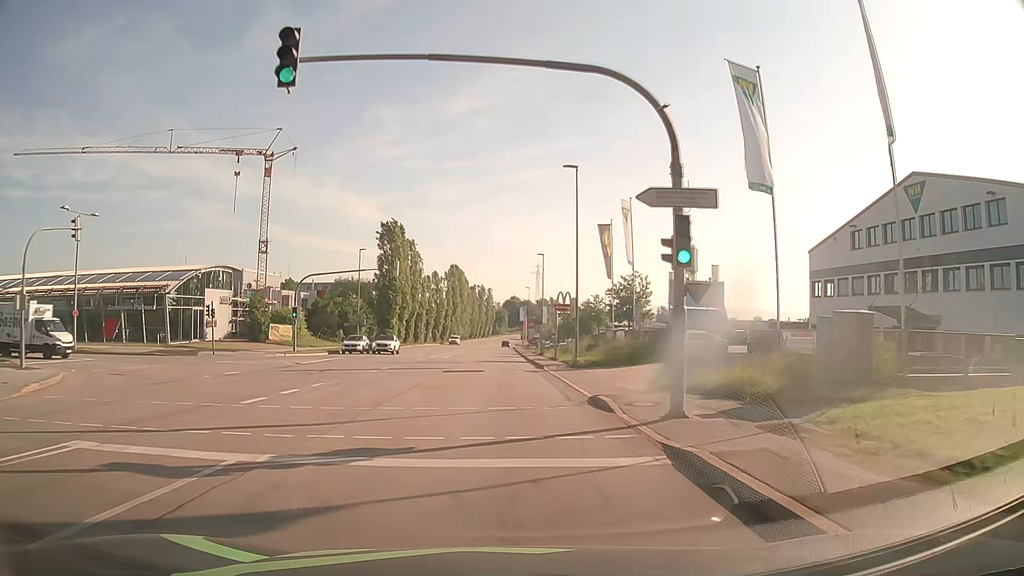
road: secondary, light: Day
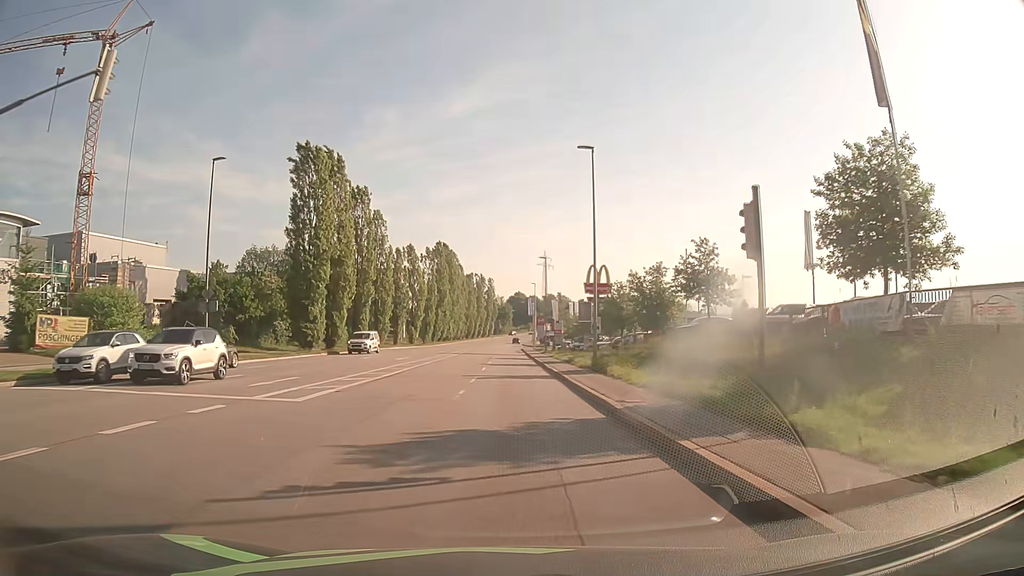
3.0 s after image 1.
(-0.1, +38.3) m; 0°
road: tertiary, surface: asphalt
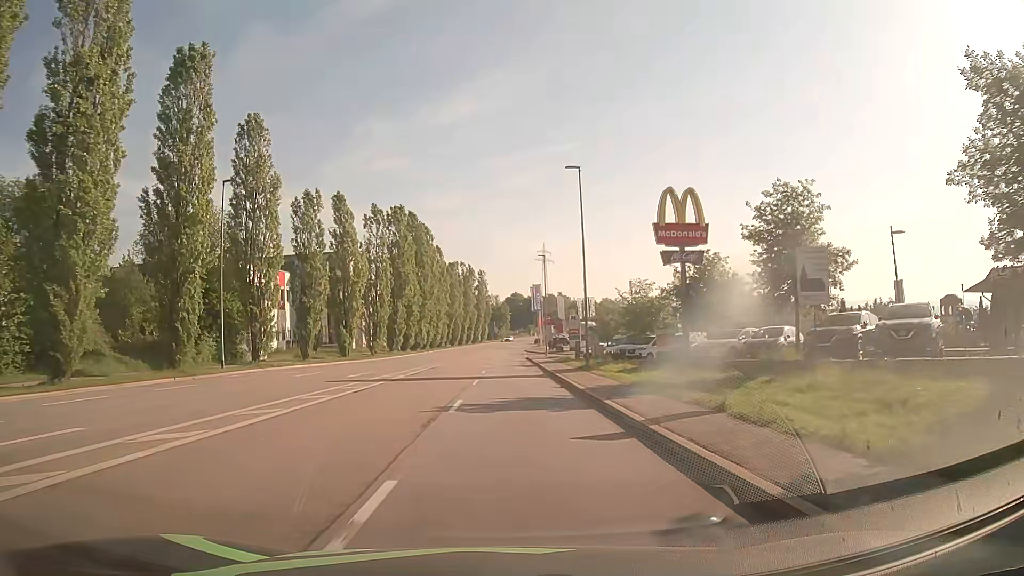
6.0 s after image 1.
(-0.3, +38.3) m; 0°
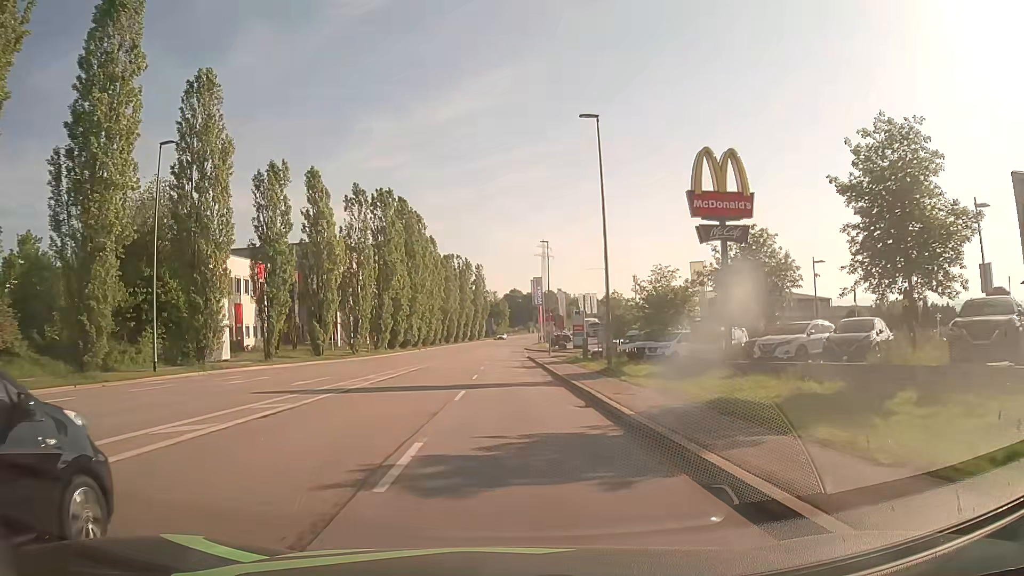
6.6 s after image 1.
(0.0, +7.6) m; 0°
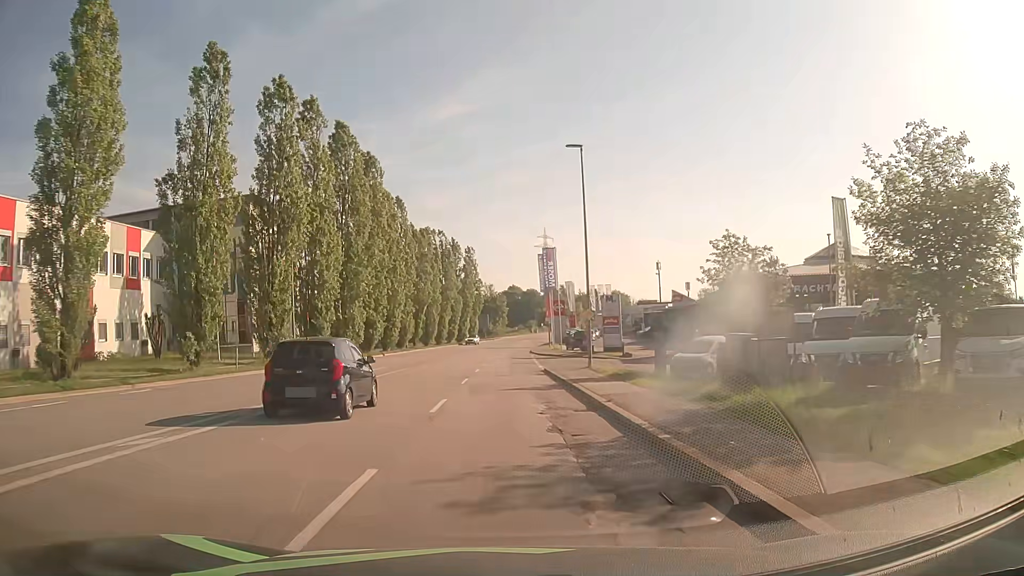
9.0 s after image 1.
(+0.1, +30.4) m; 0°
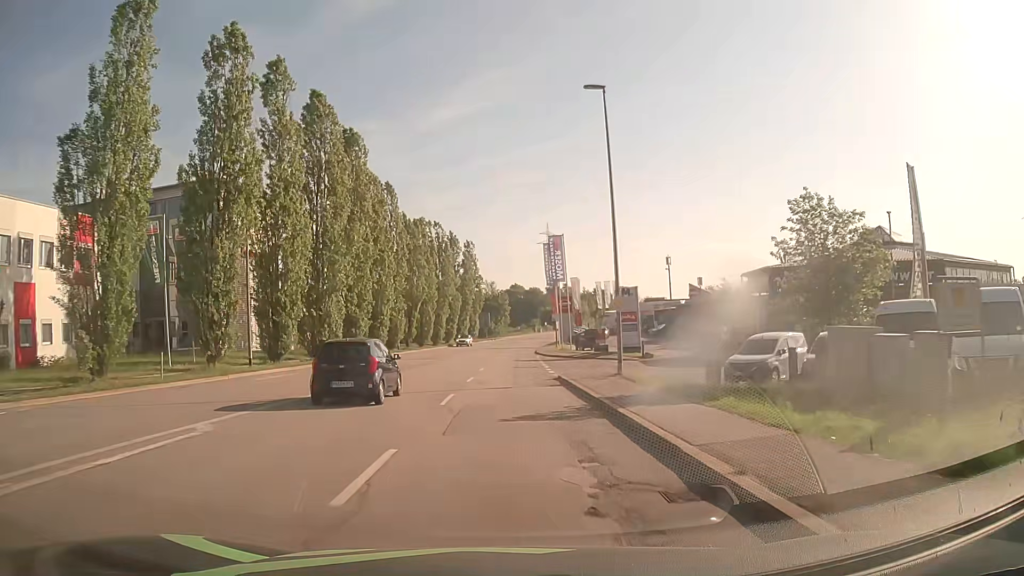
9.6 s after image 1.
(0.0, +7.6) m; 0°
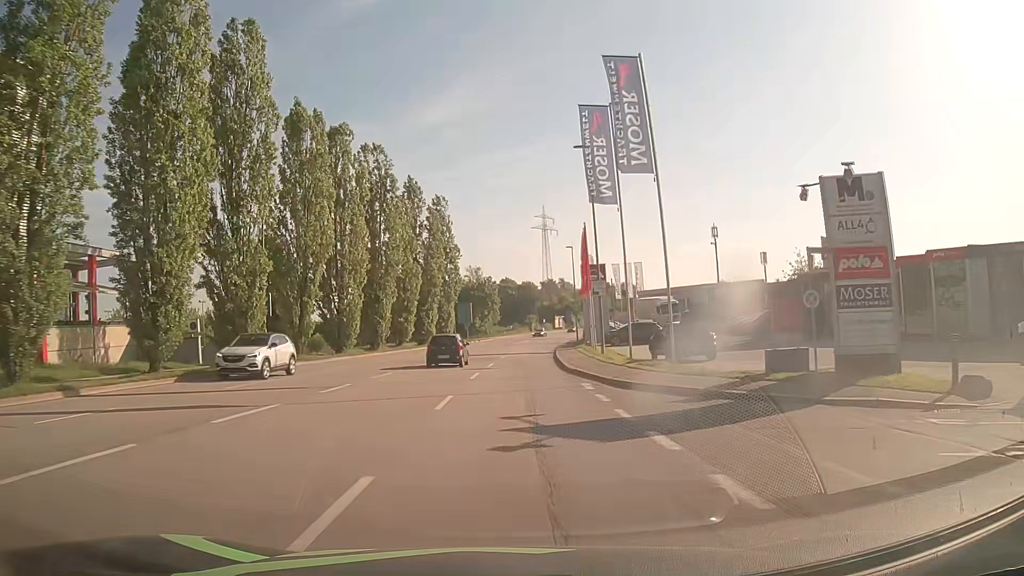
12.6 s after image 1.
(+0.1, +38.0) m; +1°
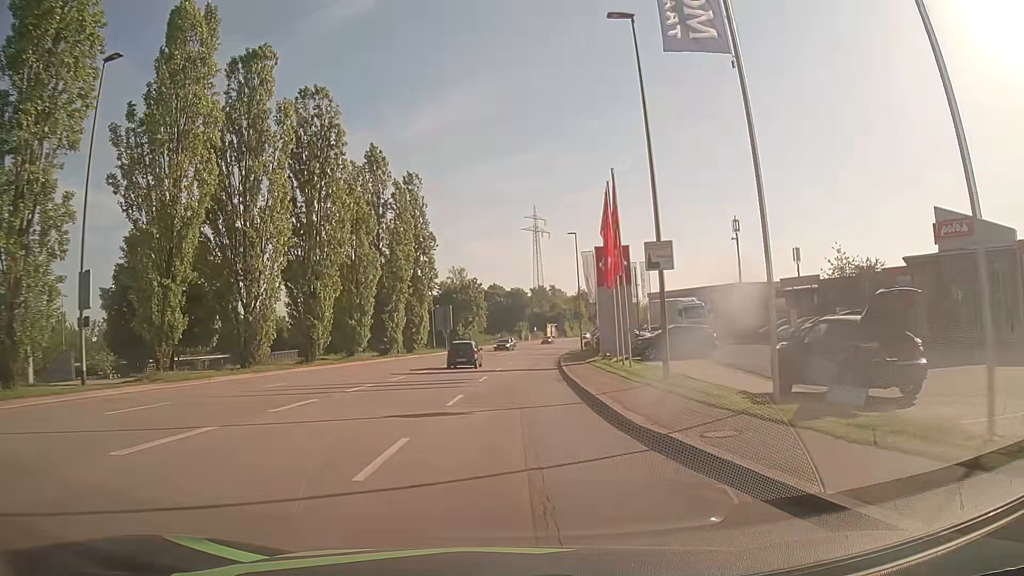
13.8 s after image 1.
(+0.1, +15.2) m; +1°
(0, +10) (0, +20) (+1, +30) (+1, +40) (+2, +50) (+3, +60) (+4, +70) (+6, +80) (+7, +90) (+9, +99) m
